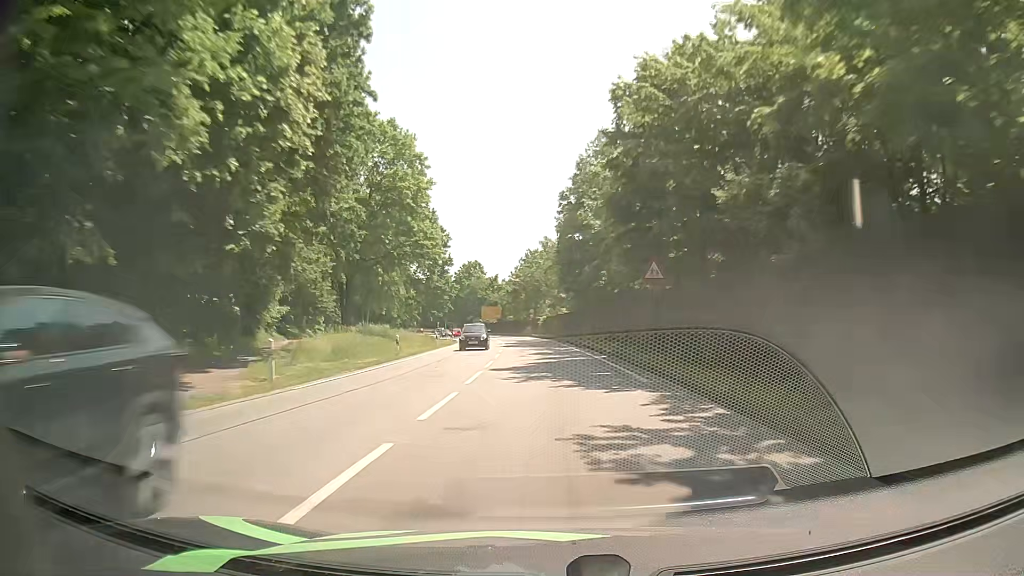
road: primary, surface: asphalt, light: Day
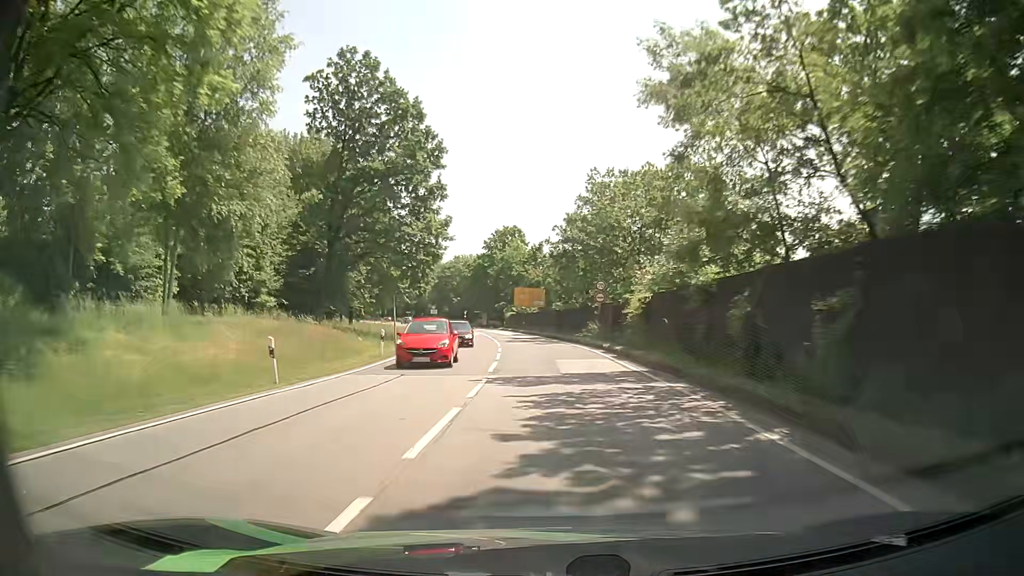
(-1.6, +49.4) m; -5°
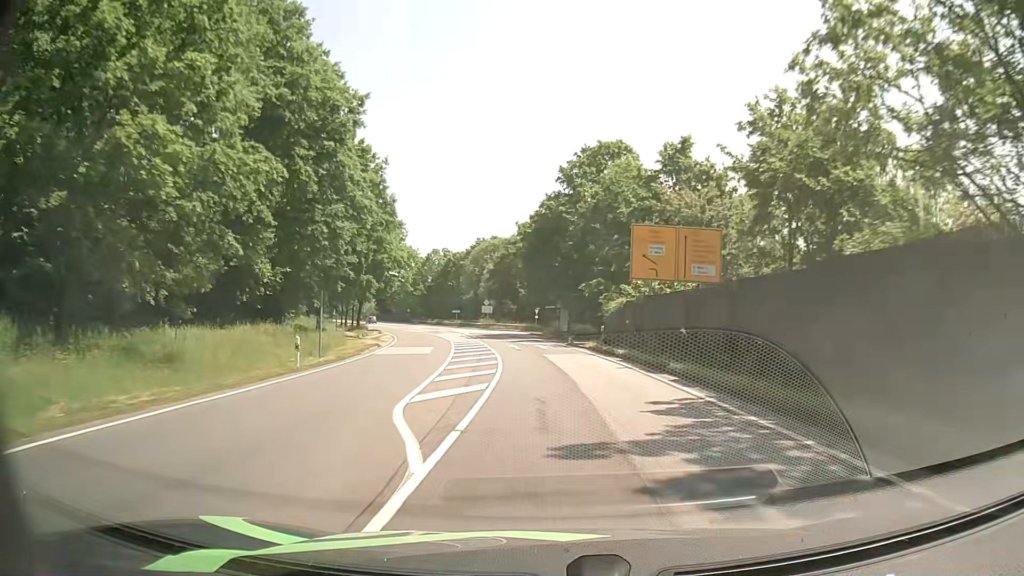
(-3.1, +58.7) m; -7°
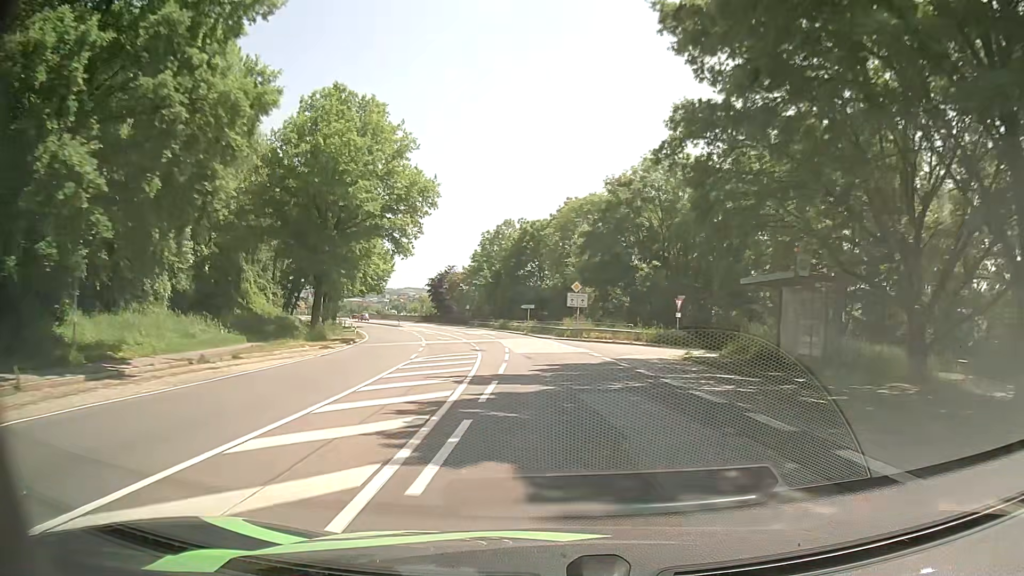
(-3.4, +47.2) m; -8°
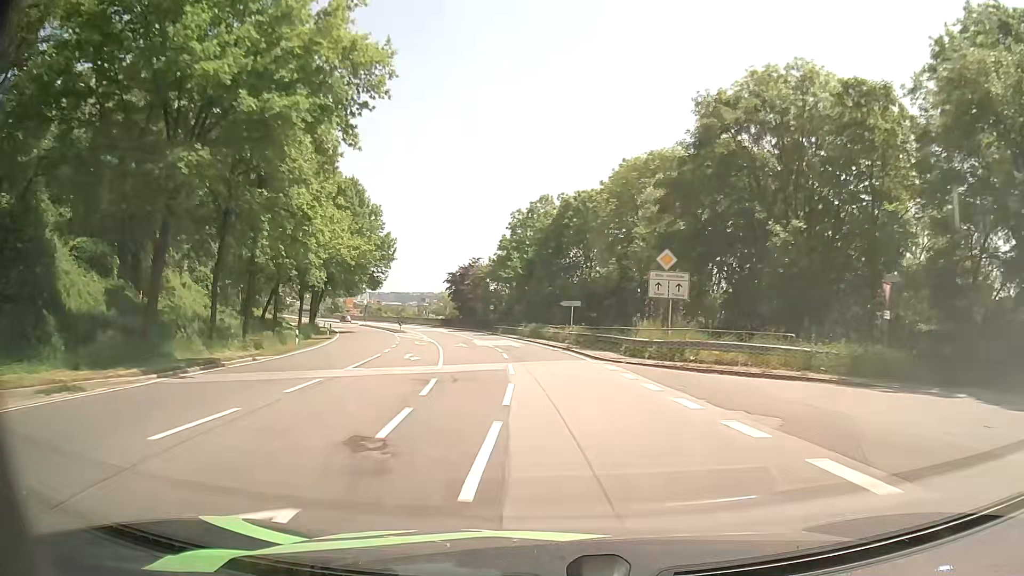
(-0.8, +24.0) m; -3°
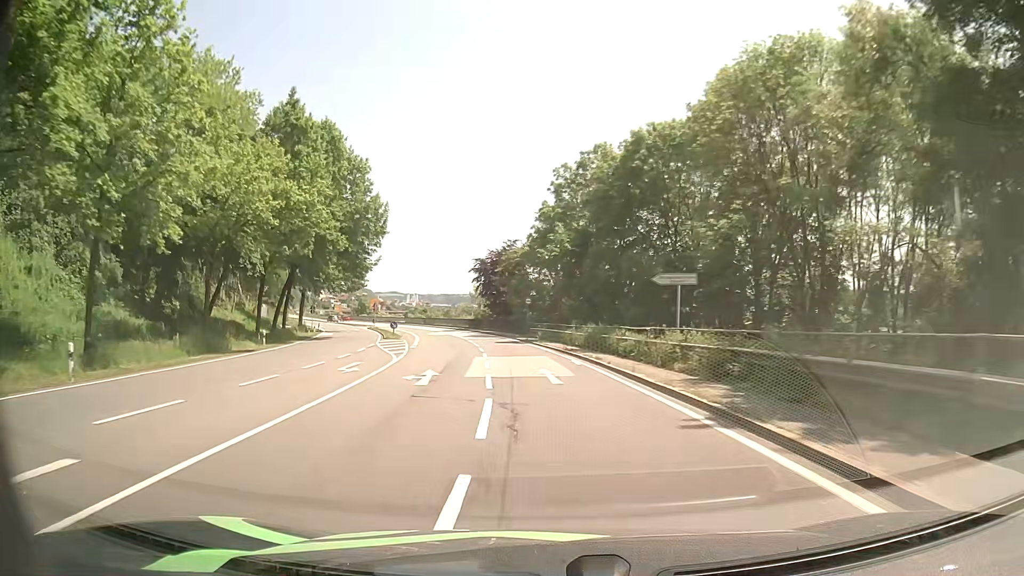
(-0.9, +24.3) m; -4°
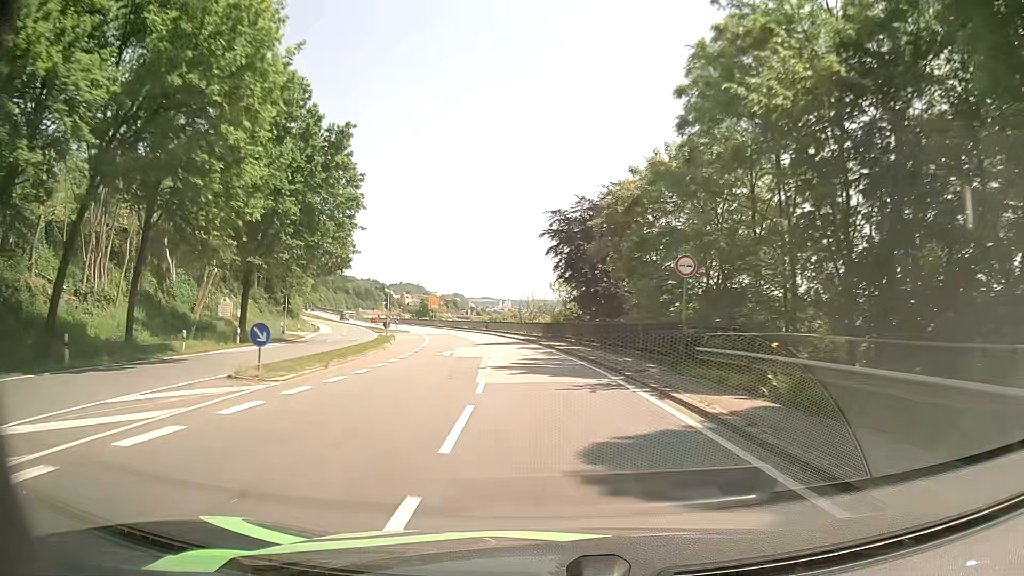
(-2.9, +36.5) m; -8°
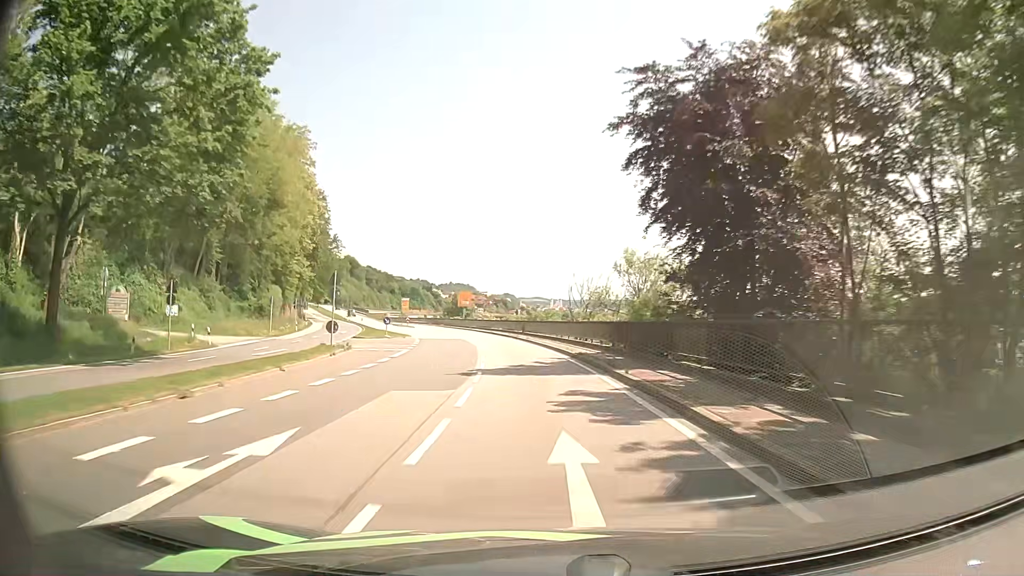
(-1.0, +24.6) m; -4°
